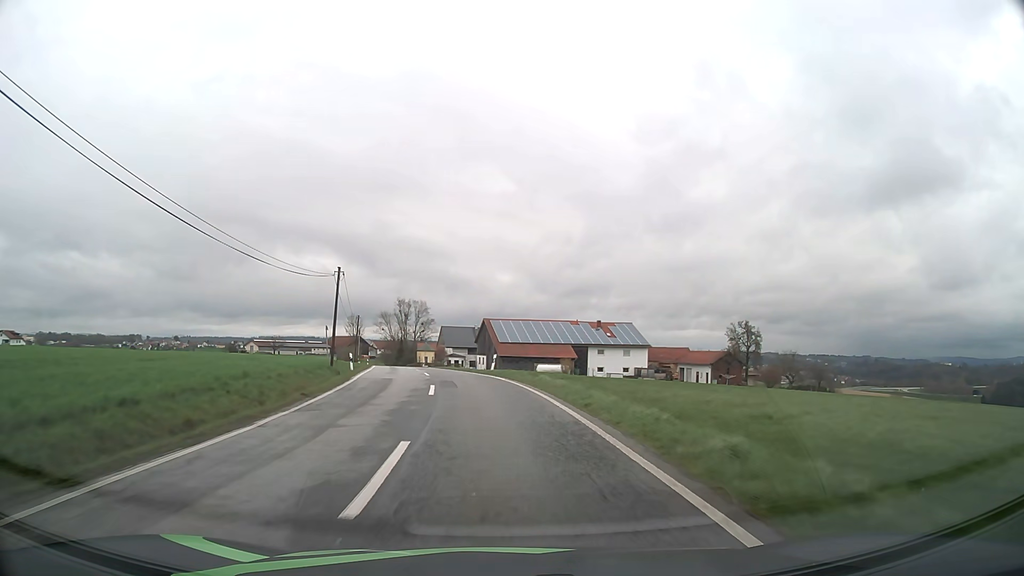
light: Day
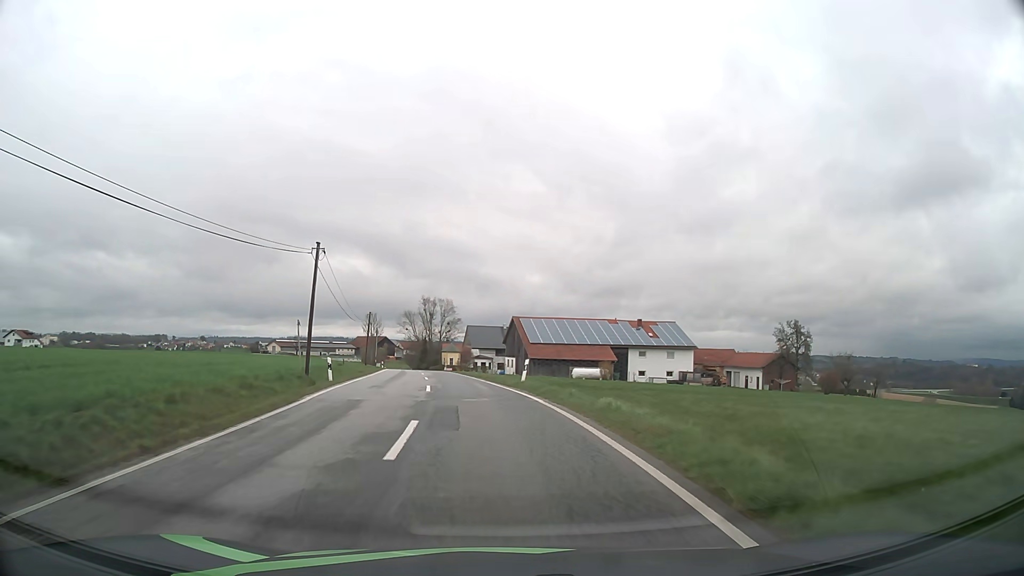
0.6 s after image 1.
(-0.2, +9.6) m; -2°
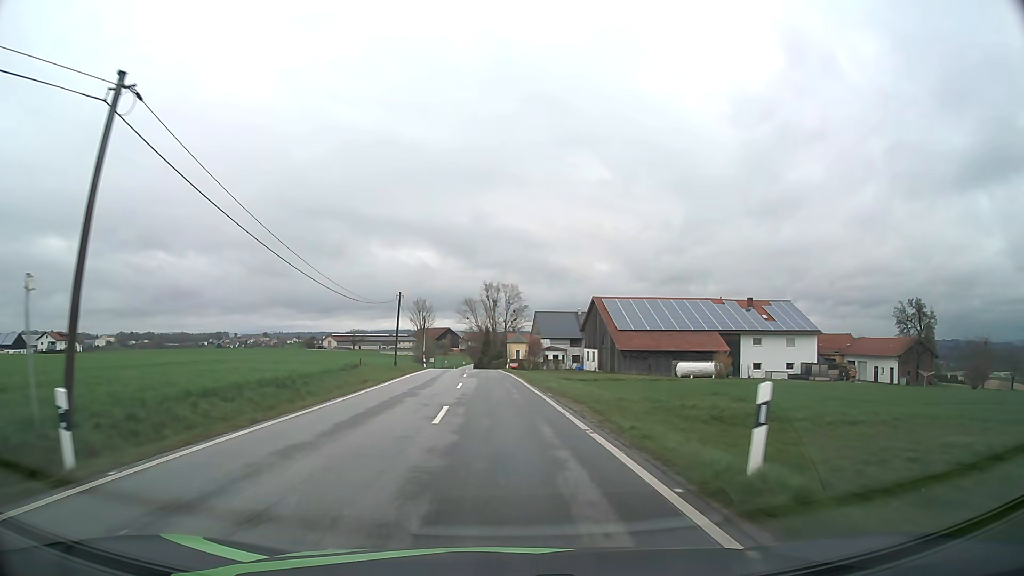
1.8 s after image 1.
(-1.0, +19.3) m; -6°
(0, +10) (0, +20) (-1, +30) (-1, +40) (-2, +50) (-3, +60) (-3, +70) (-4, +80) (-5, +90) (-6, +100) m
